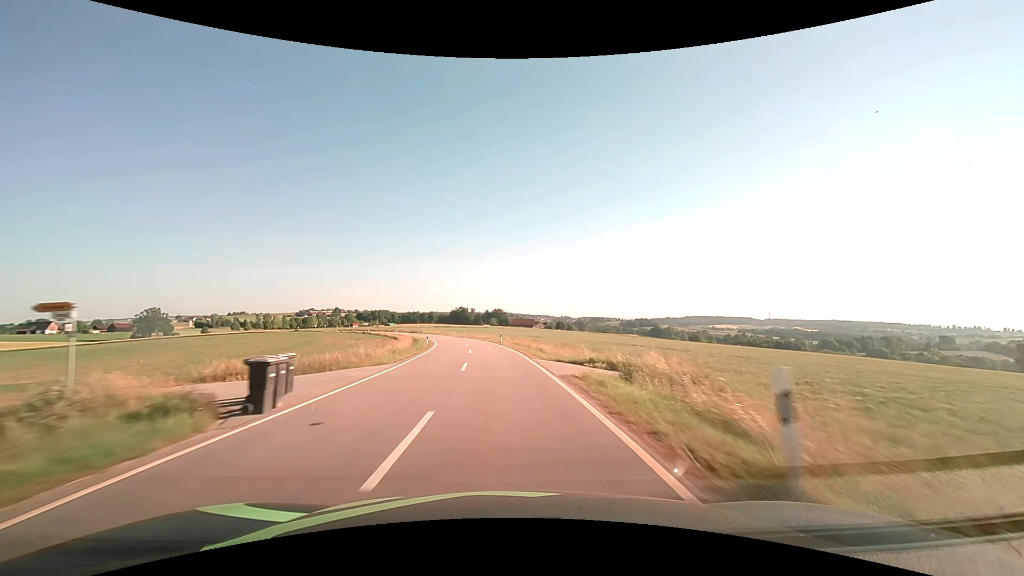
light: Day
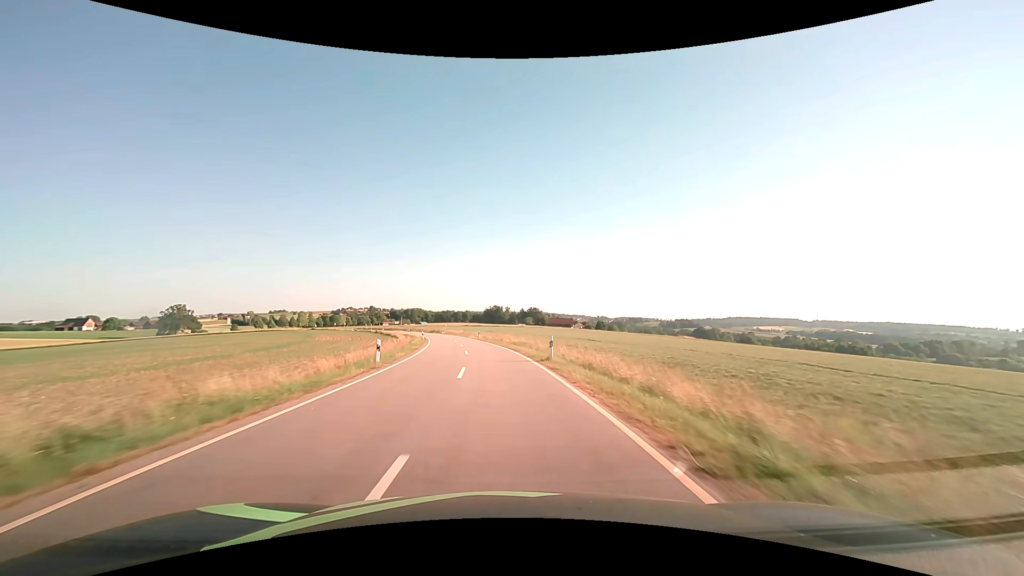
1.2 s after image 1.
(-0.9, +27.3) m; -4°
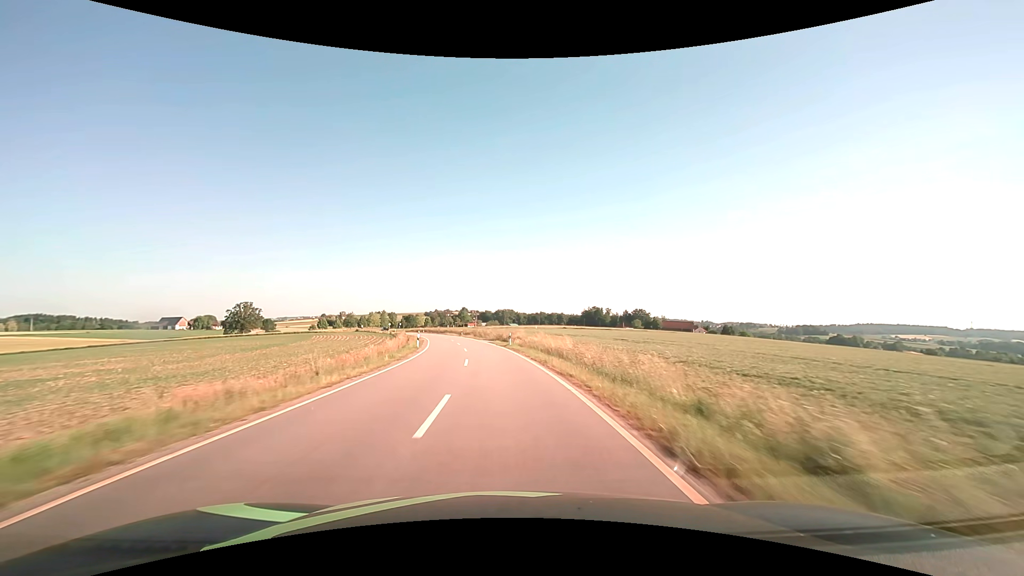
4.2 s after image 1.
(-6.9, +67.9) m; -11°
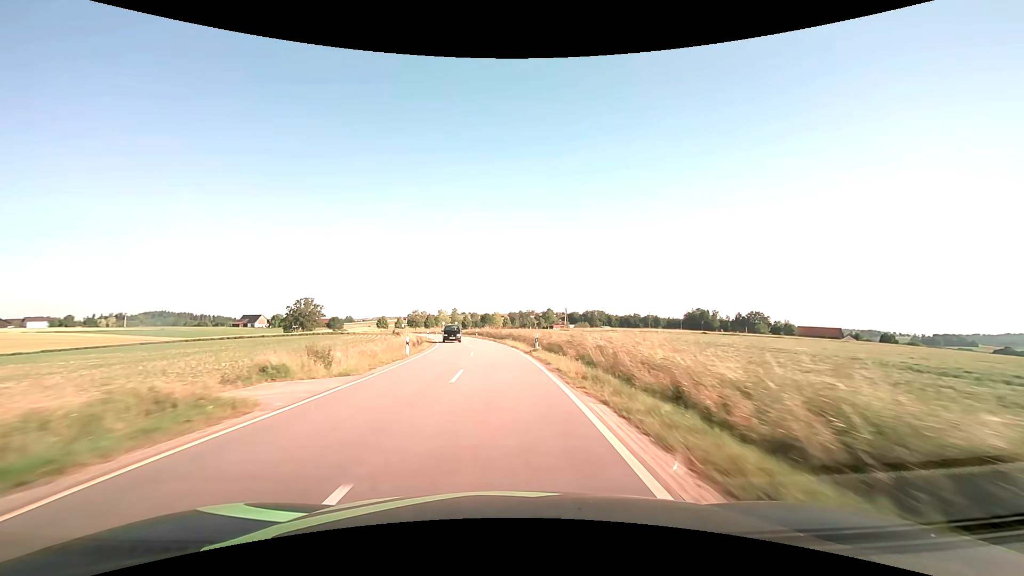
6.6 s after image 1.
(-4.2, +54.4) m; -10°
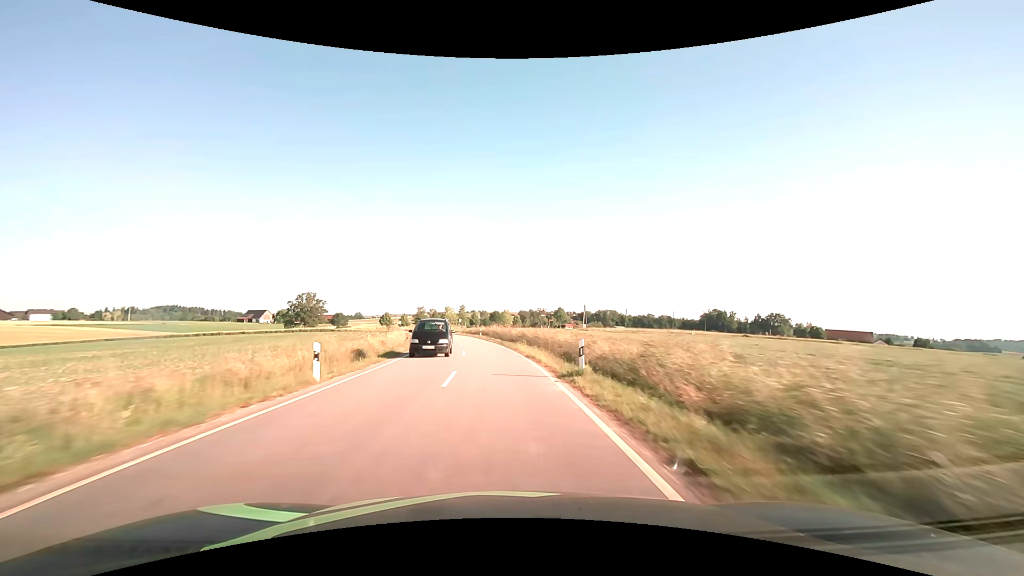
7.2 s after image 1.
(-0.2, +13.7) m; -1°
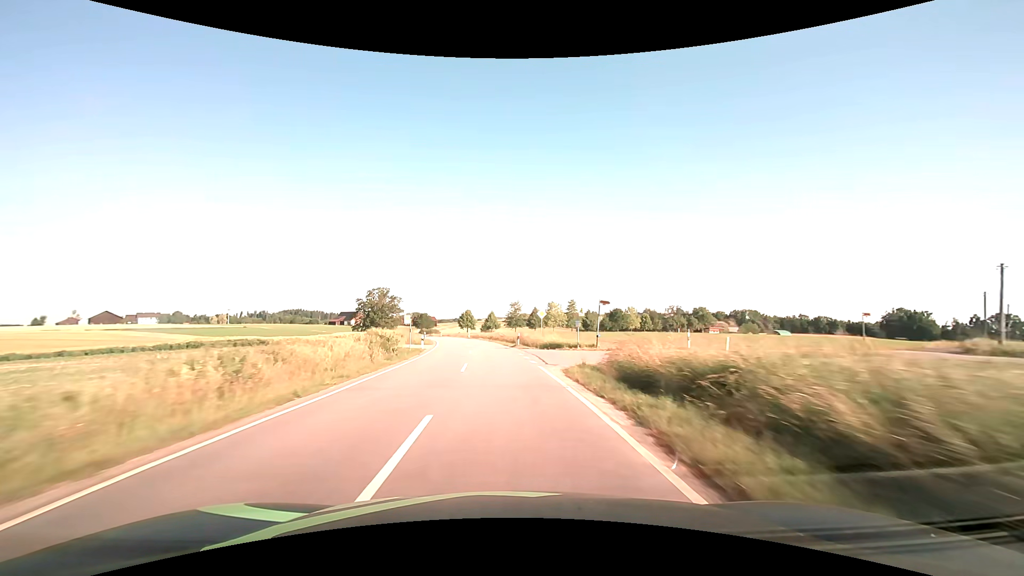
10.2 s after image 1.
(-7.4, +67.8) m; -12°
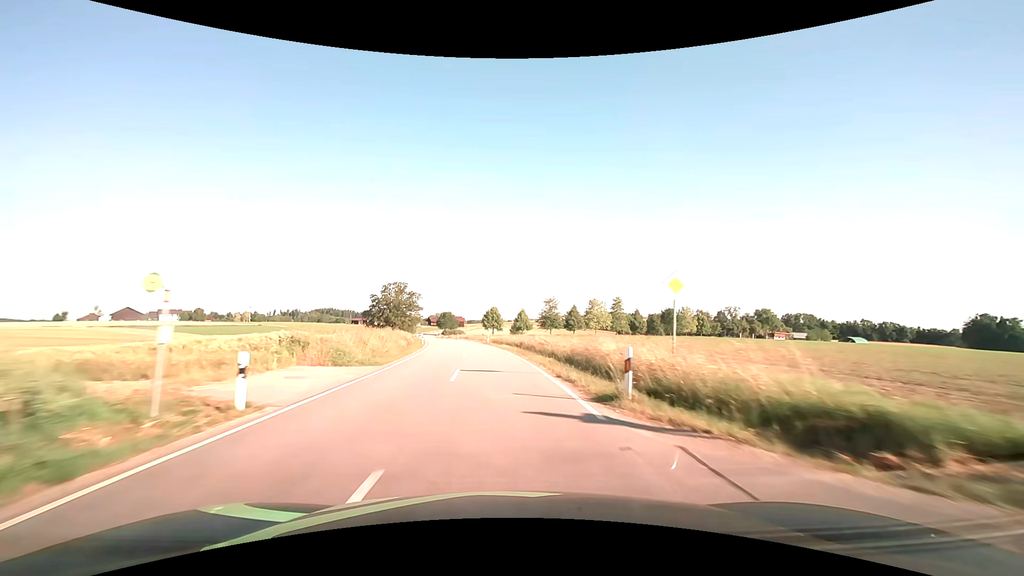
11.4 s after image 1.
(-0.9, +27.4) m; -4°
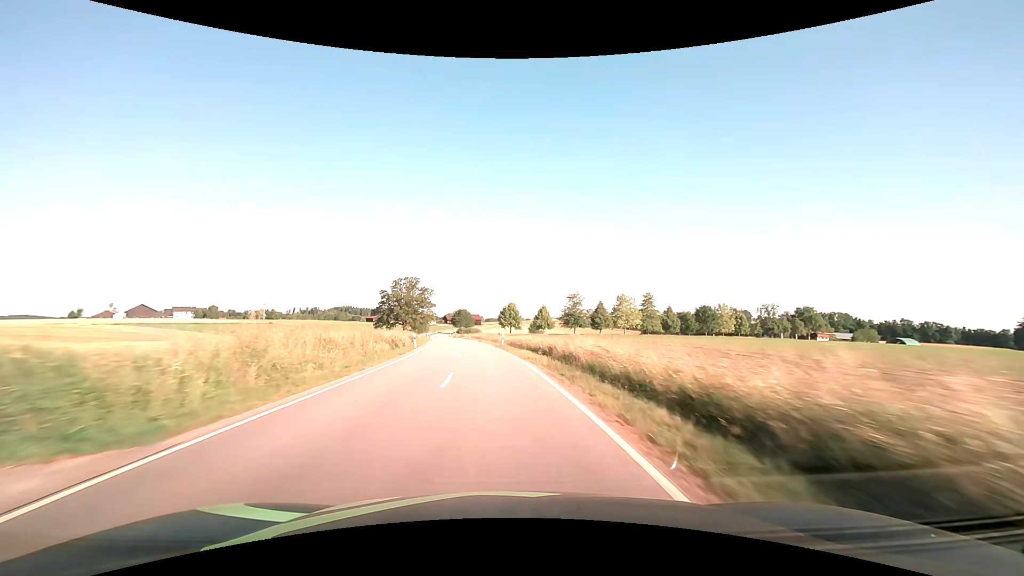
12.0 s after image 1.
(-0.2, +13.7) m; -2°
(0, +10) (-1, +20) (-1, +30) (-2, +40) (-3, +50) (-5, +60) (-6, +70) (-8, +80) (-9, +89) (-11, +99) m
